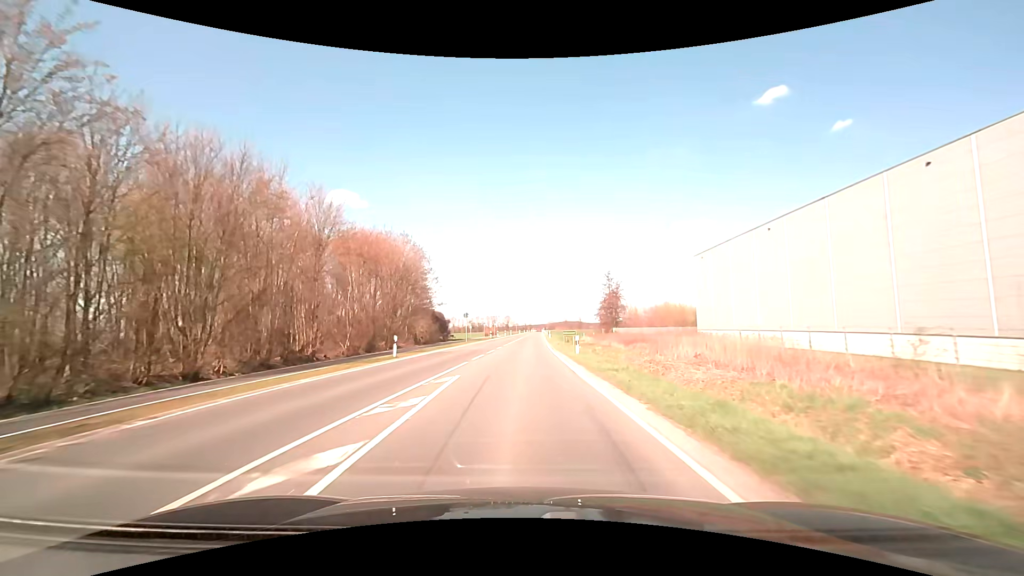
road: secondary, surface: asphalt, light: Day
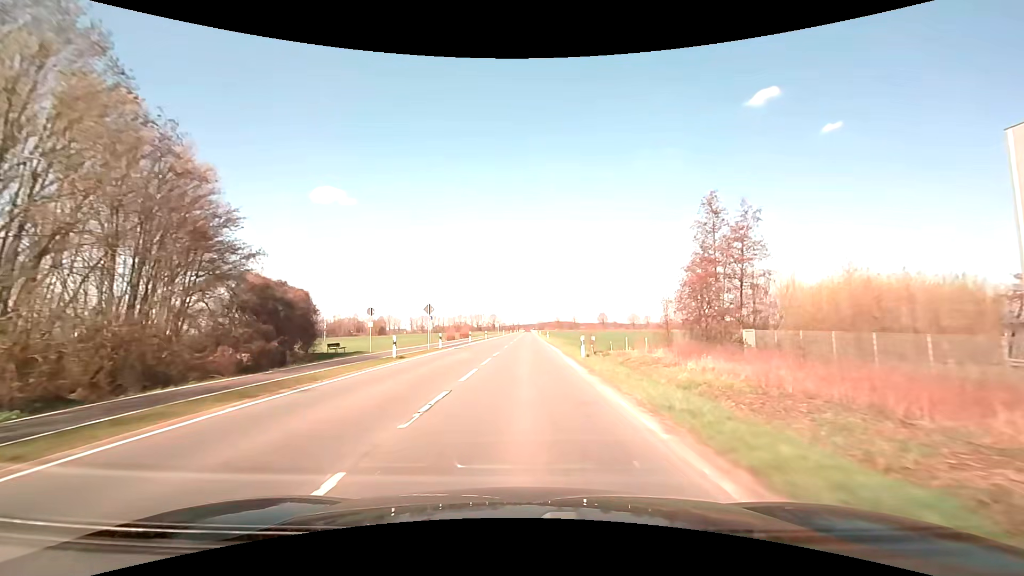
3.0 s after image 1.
(+0.6, +52.1) m; +1°
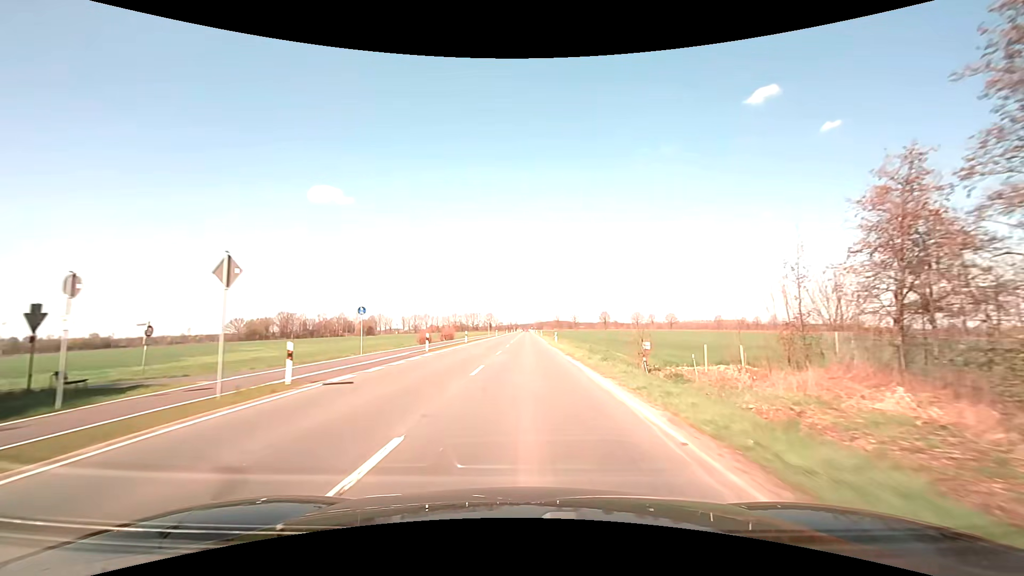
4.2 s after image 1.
(0.0, +23.0) m; 0°
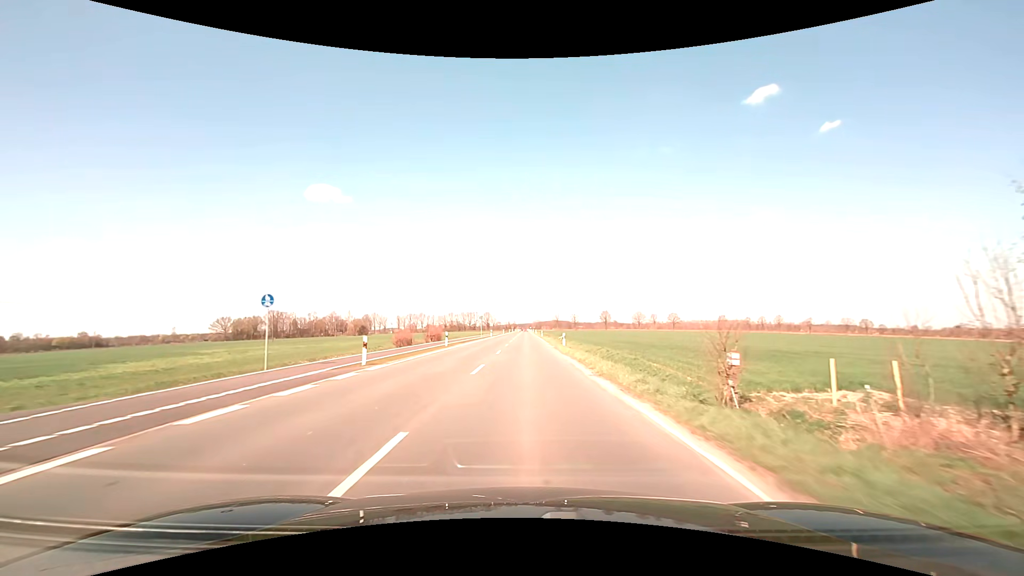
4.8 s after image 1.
(0.0, +11.9) m; 0°
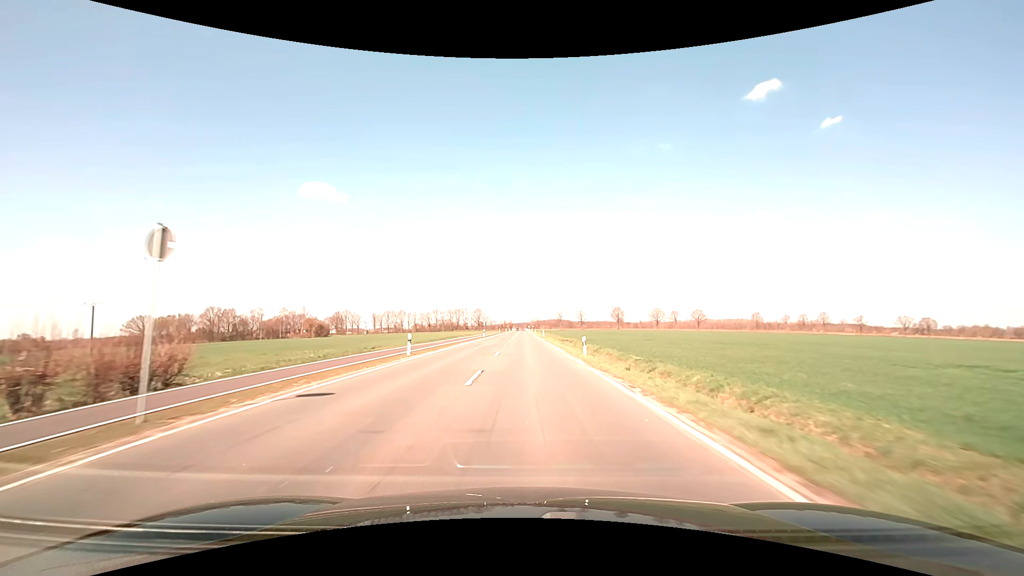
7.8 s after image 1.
(0.0, +63.7) m; 0°
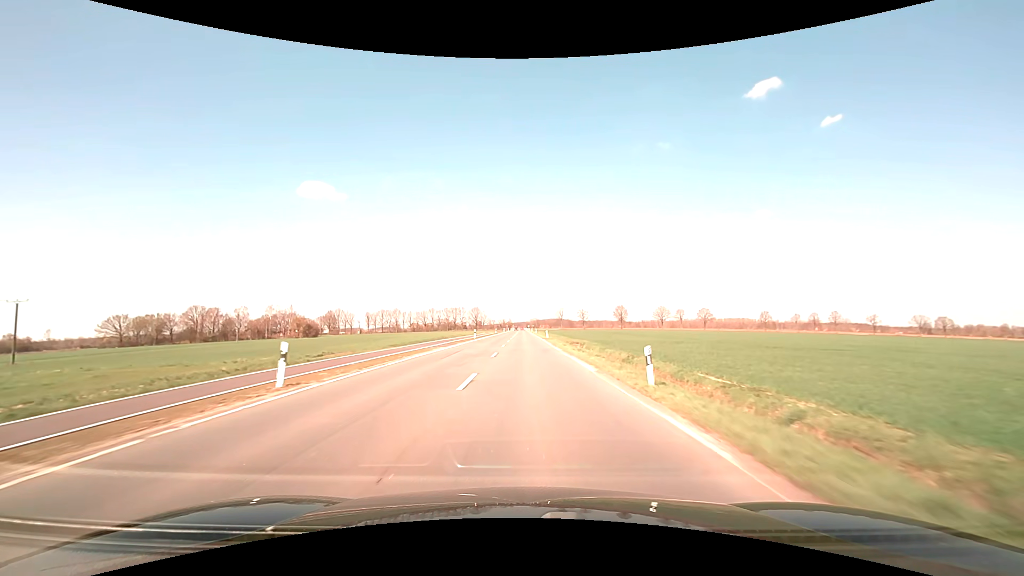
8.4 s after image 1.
(0.0, +13.5) m; 0°
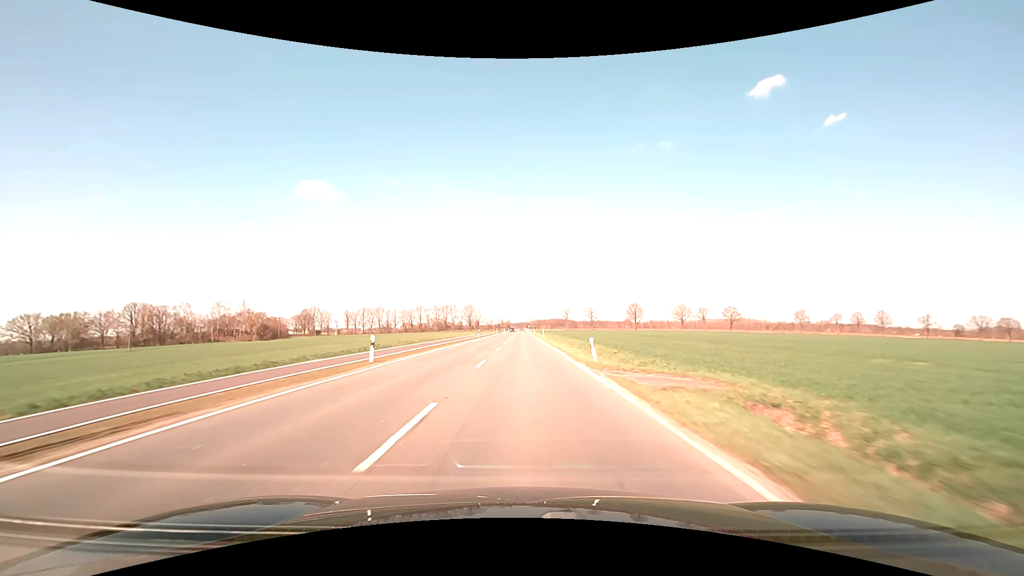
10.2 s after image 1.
(+0.1, +42.1) m; 0°
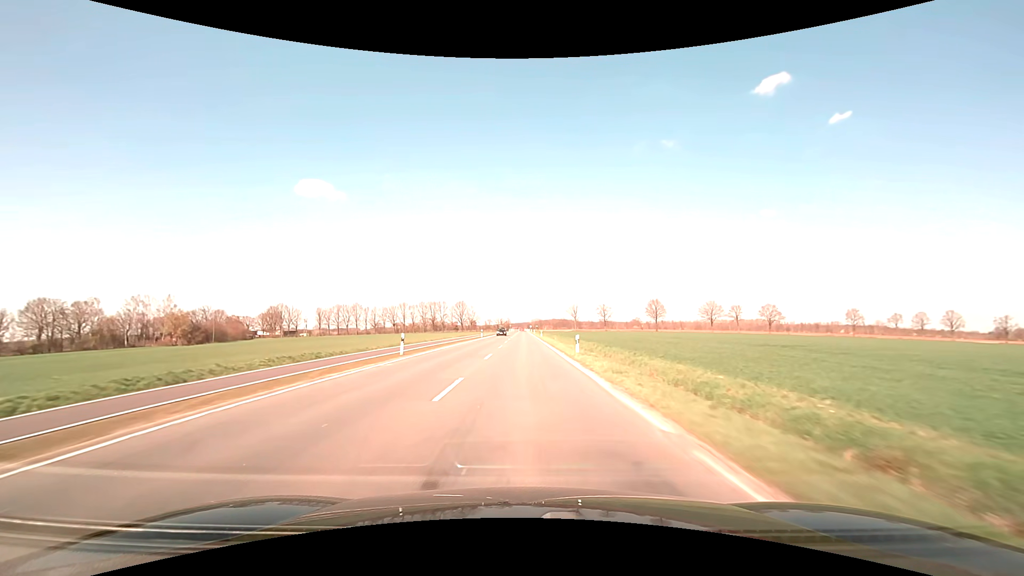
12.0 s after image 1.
(0.0, +44.3) m; 0°
(0, +10) (0, +20) (0, +30) (0, +40) (0, +50) (0, +60) (0, +70) (0, +80) (0, +90) (0, +100) m
